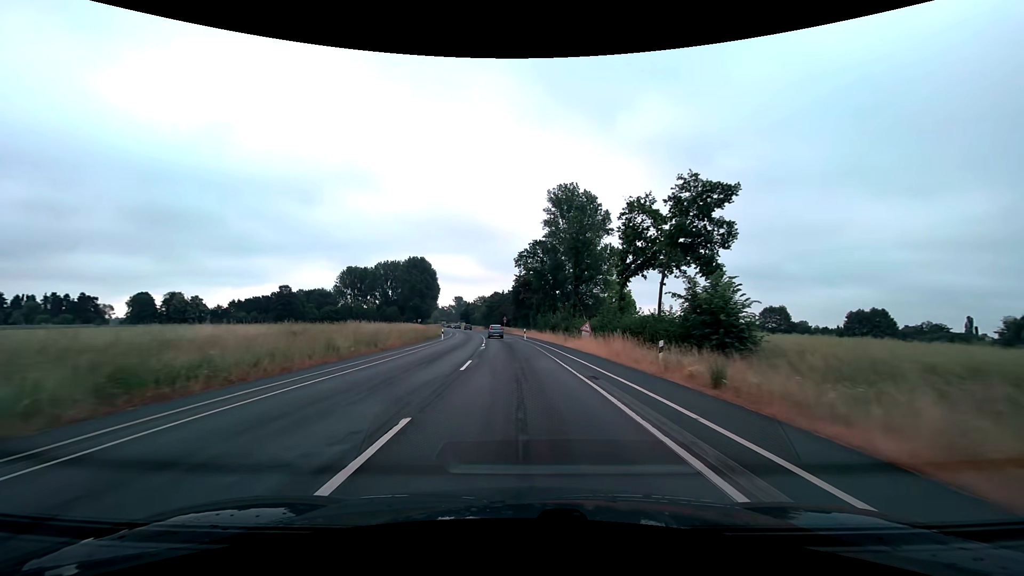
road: secondary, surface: asphalt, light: Day
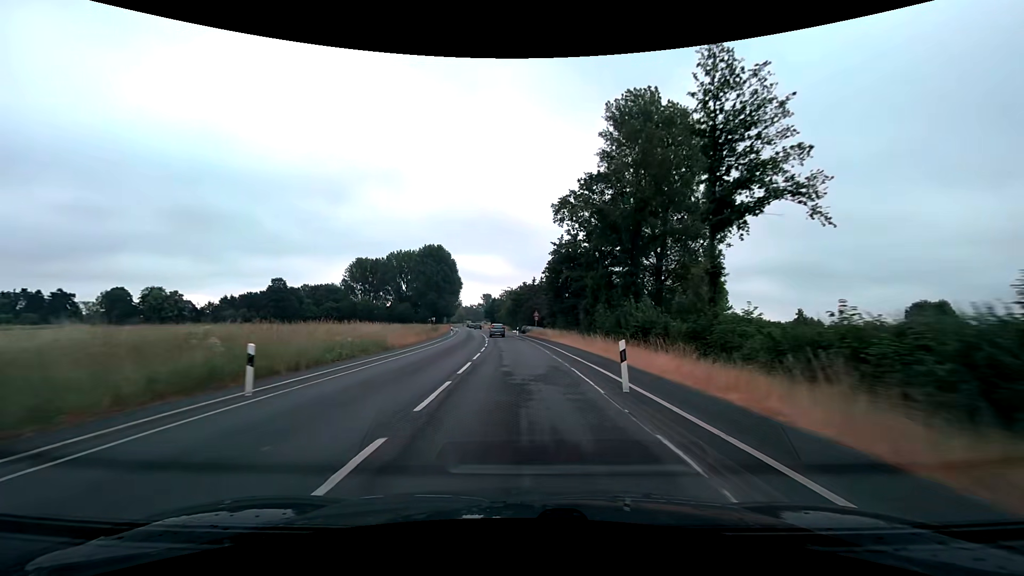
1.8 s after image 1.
(-1.2, +37.5) m; -4°
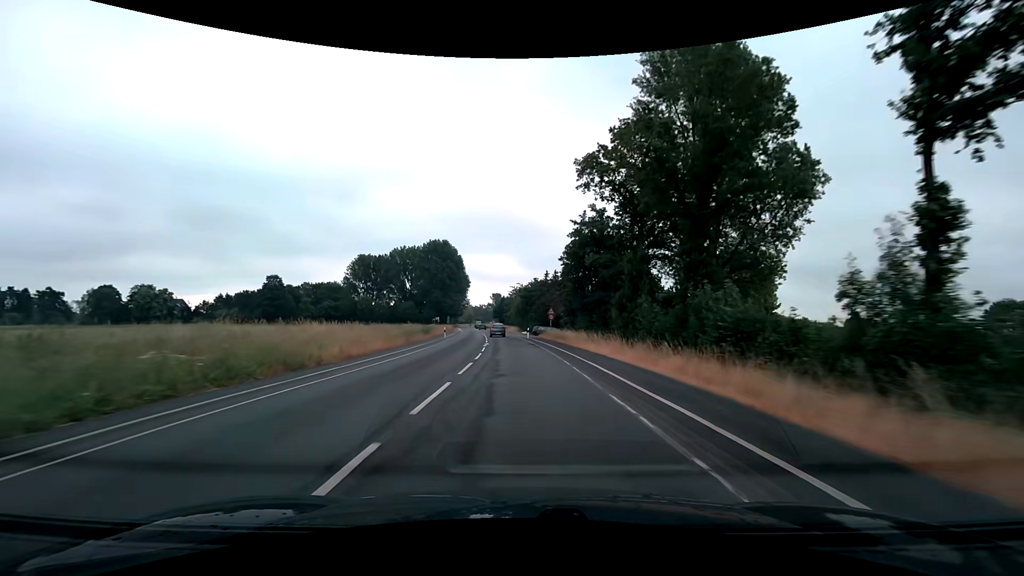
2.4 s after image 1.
(-0.1, +12.5) m; -1°
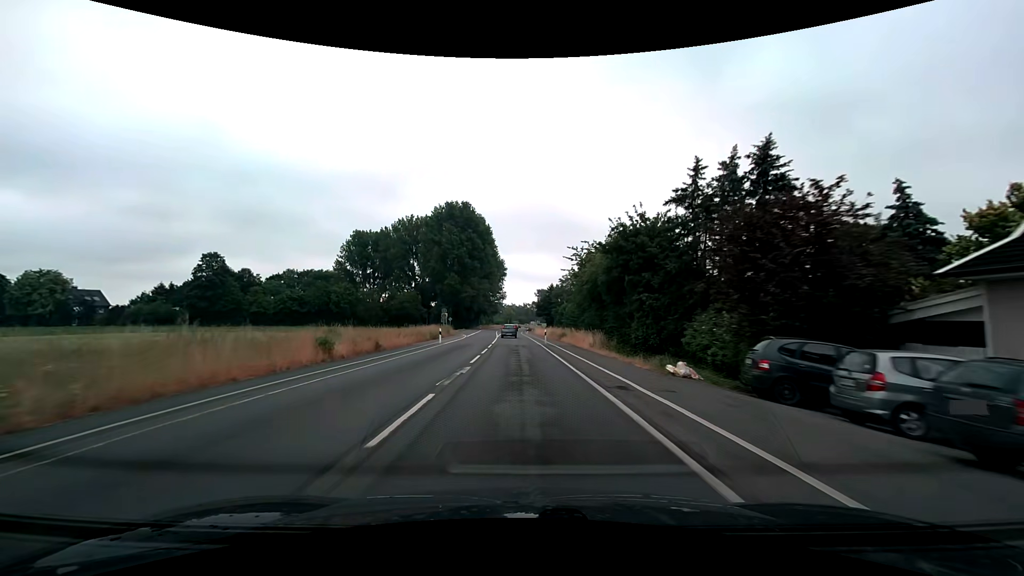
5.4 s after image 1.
(-3.1, +62.5) m; -5°
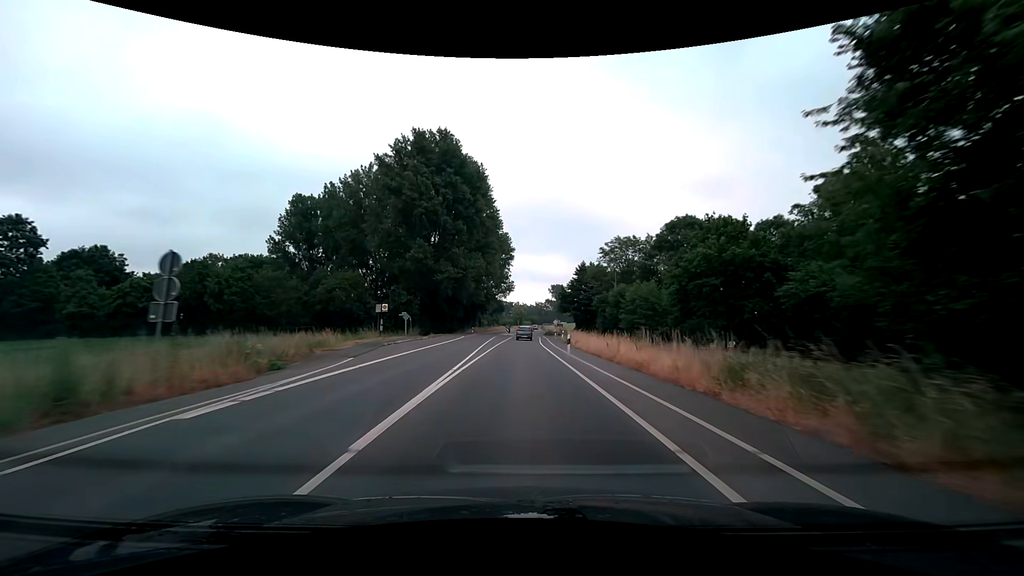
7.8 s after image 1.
(-0.9, +50.0) m; -1°
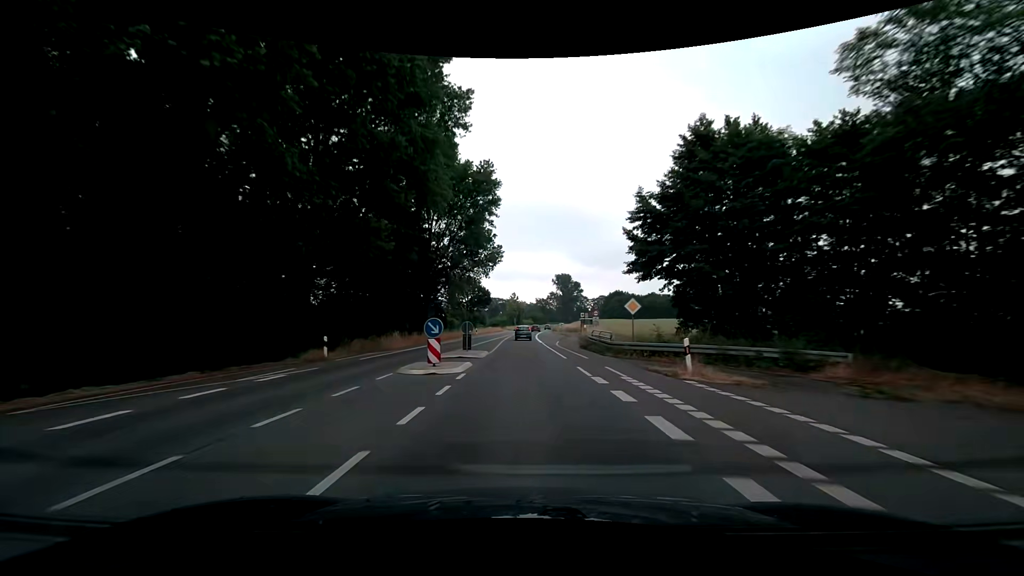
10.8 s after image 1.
(+0.3, +62.7) m; 0°
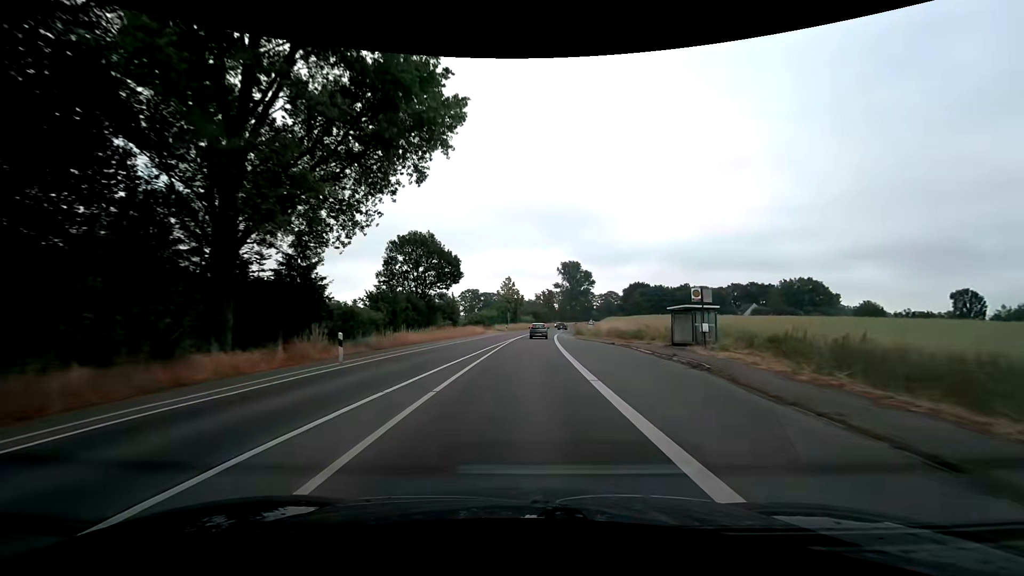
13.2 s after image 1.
(-0.1, +50.1) m; 0°
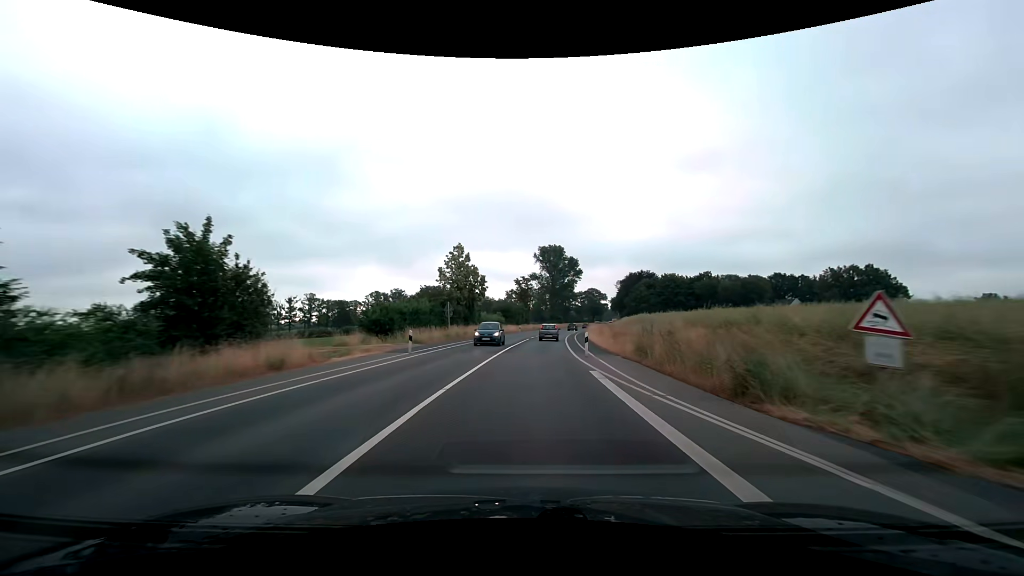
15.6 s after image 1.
(+1.3, +49.2) m; +3°
(0, +10) (0, +20) (+1, +30) (+2, +40) (+2, +50) (+3, +60) (+5, +70) (+6, +80) (+8, +90) (+9, +99) m
